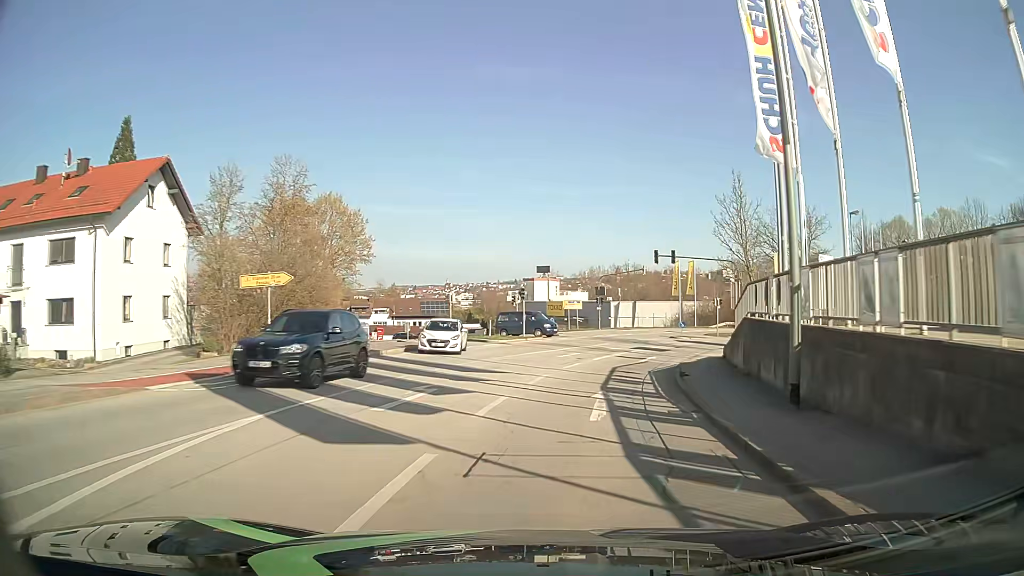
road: tertiary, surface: asphalt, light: Day
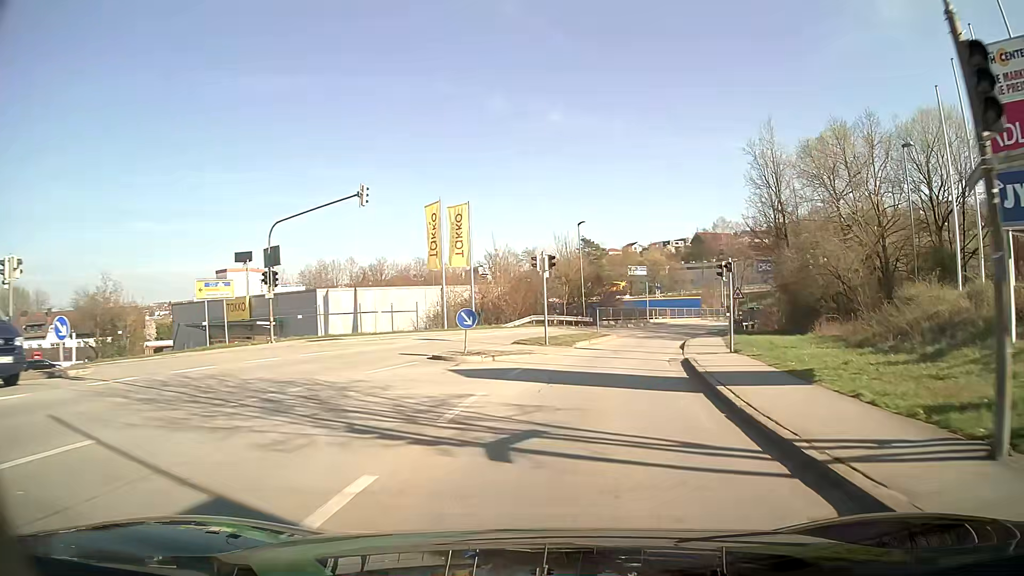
(+6.7, +37.5) m; +21°
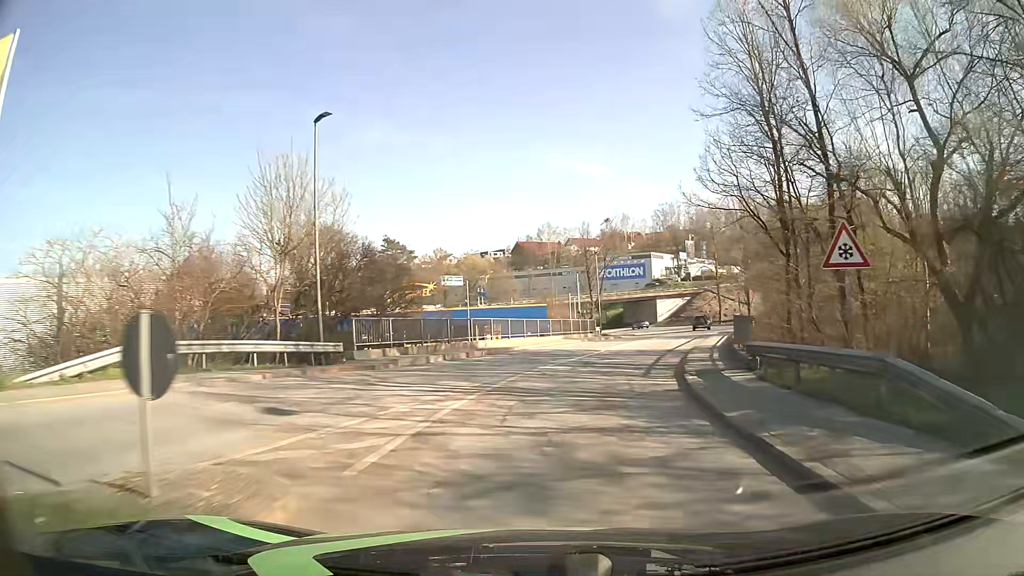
(+4.1, +30.0) m; +15°
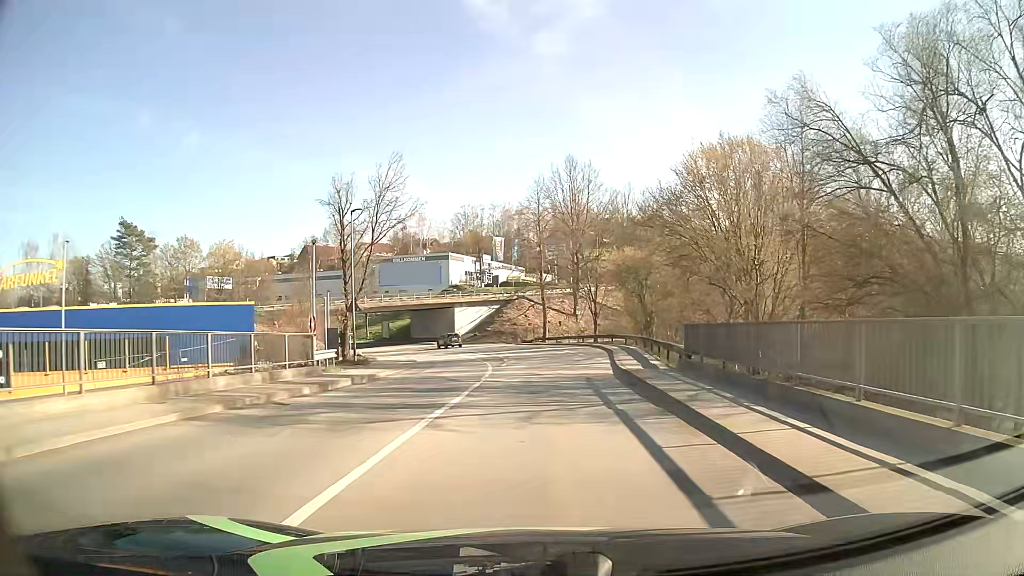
(+4.7, +29.9) m; +17°
(0, +10) (+1, +20) (+1, +30) (0, +40) (-1, +50) (-3, +60) (-6, +69) (-10, +78) (-15, +87) (-21, +95) m
